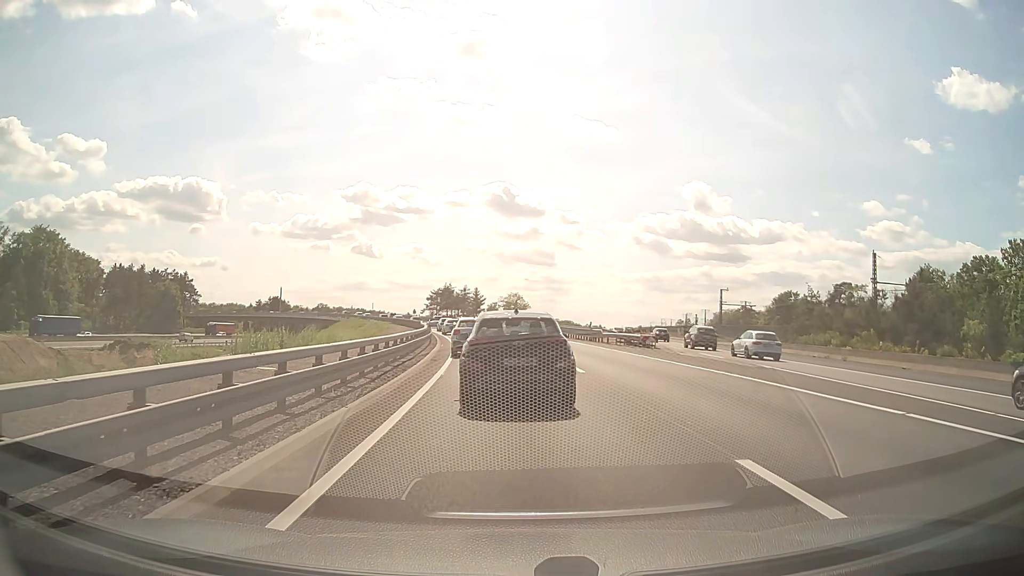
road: motorway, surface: asphalt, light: Day
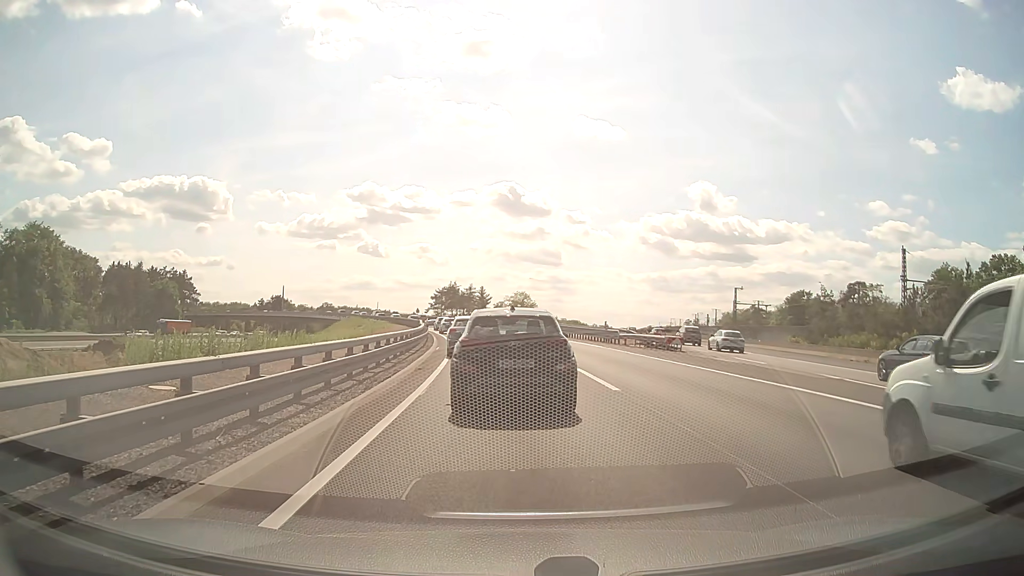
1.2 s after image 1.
(0.0, +5.0) m; -1°
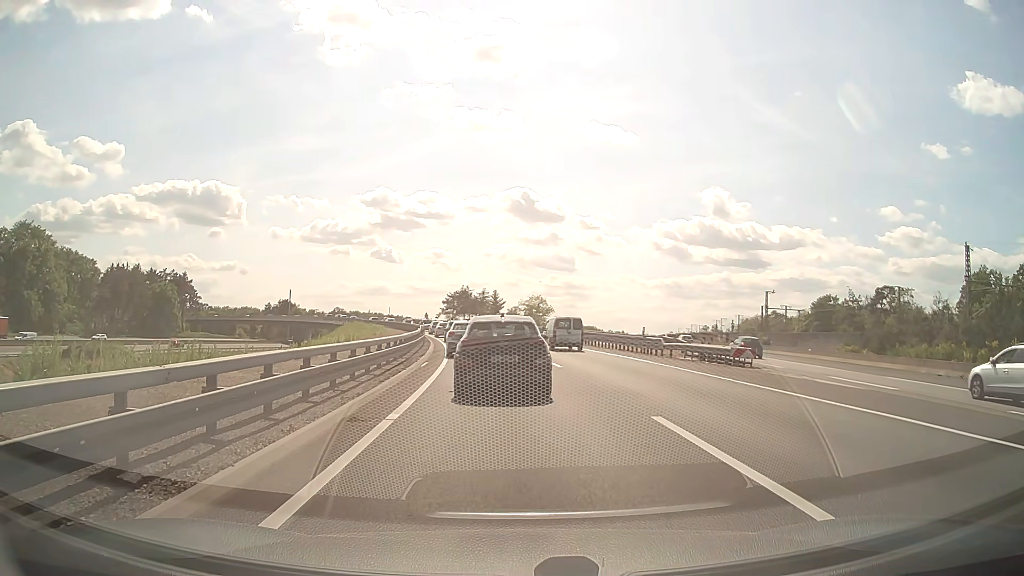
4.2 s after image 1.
(0.0, +9.1) m; -1°
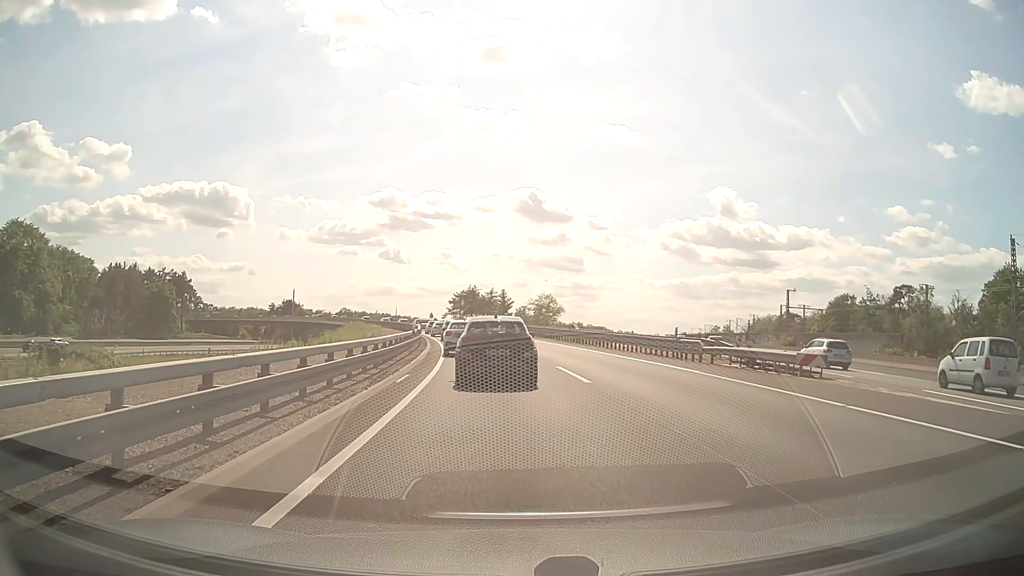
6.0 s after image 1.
(0.0, +6.1) m; 0°
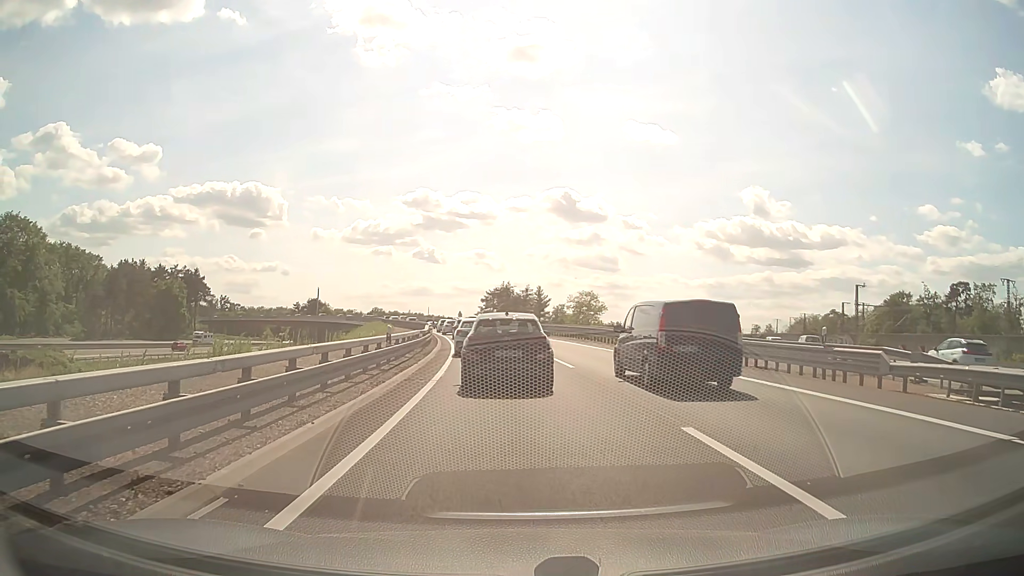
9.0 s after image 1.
(-0.5, +13.3) m; -4°
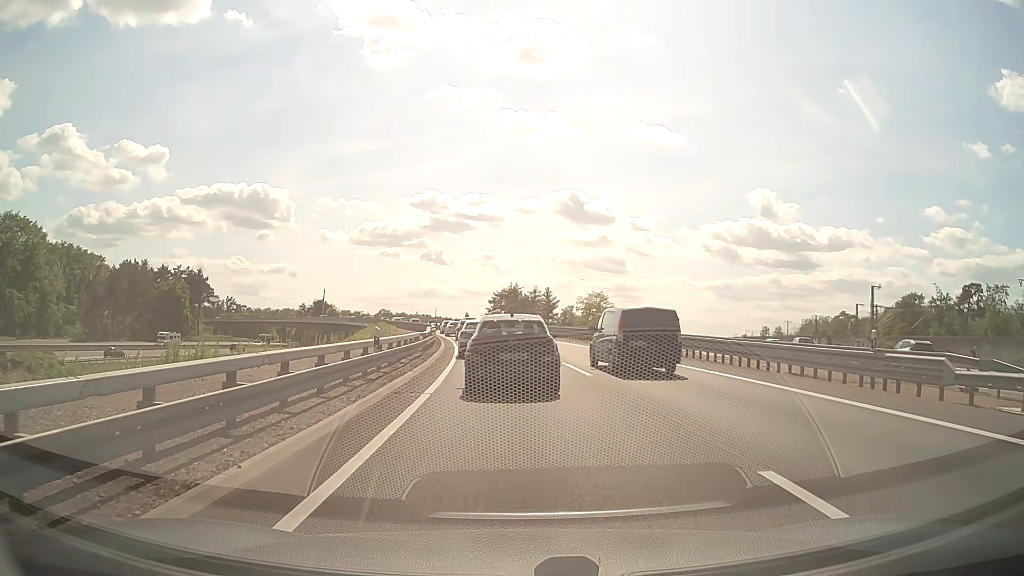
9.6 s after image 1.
(0.0, +2.6) m; -1°
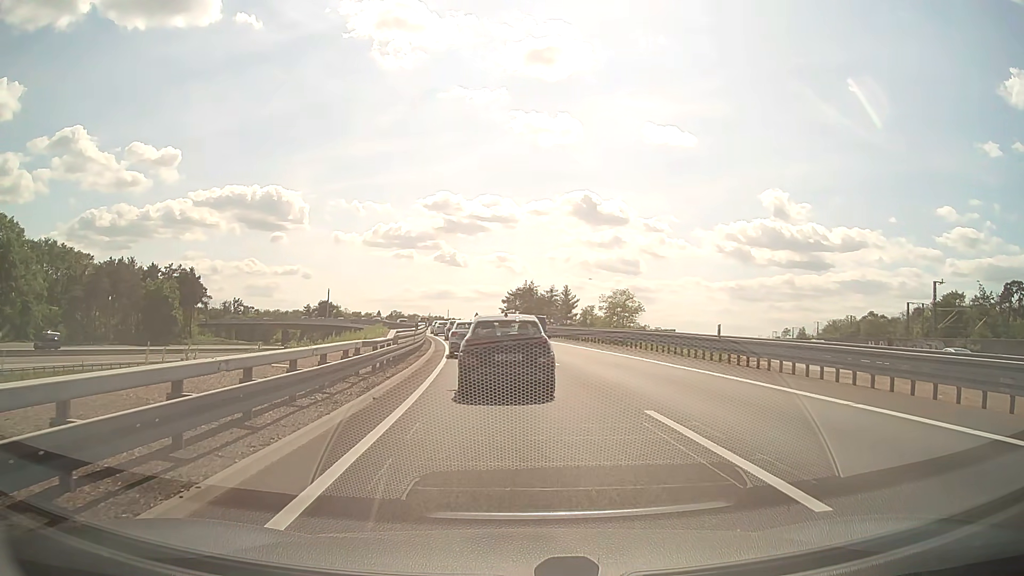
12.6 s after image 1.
(-0.2, +13.4) m; -1°
